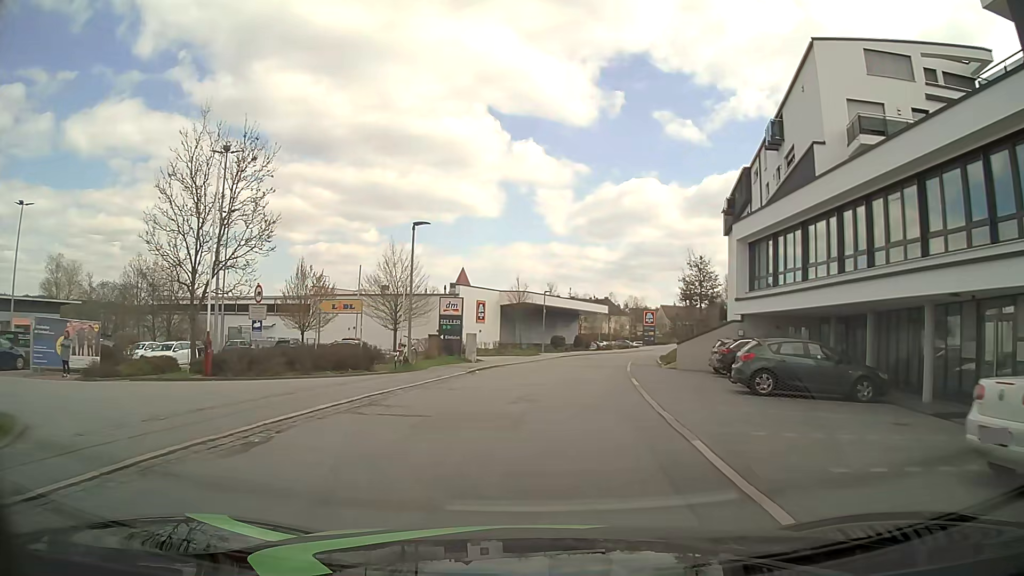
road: residential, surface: asphalt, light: Day
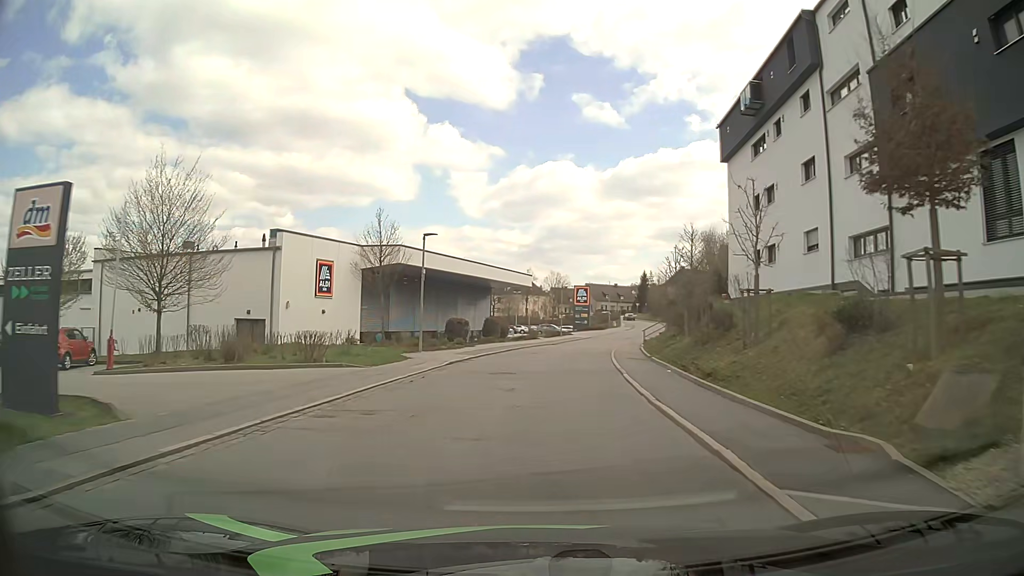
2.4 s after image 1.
(+1.8, +26.1) m; +8°
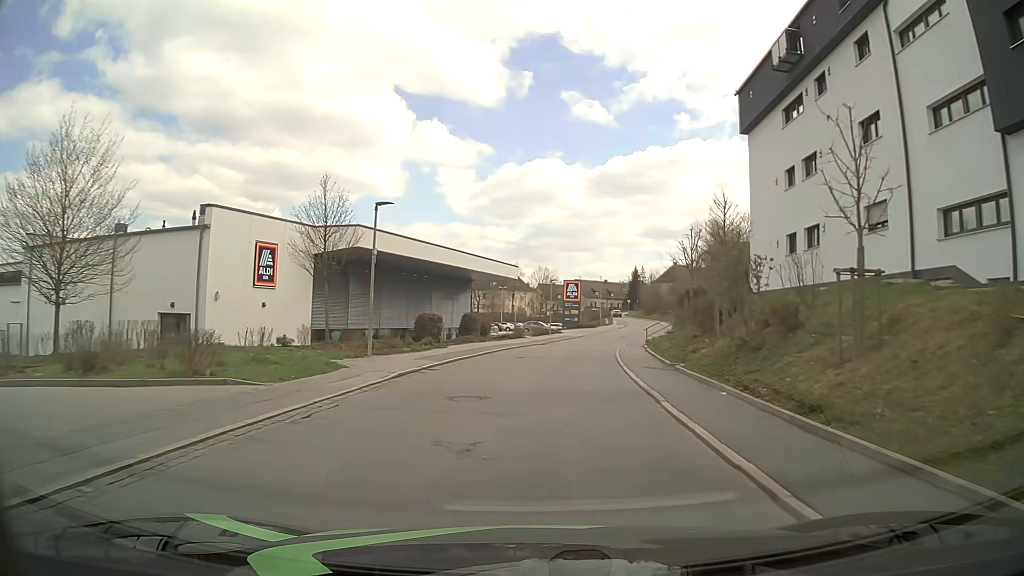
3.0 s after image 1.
(0.0, +6.9) m; +1°
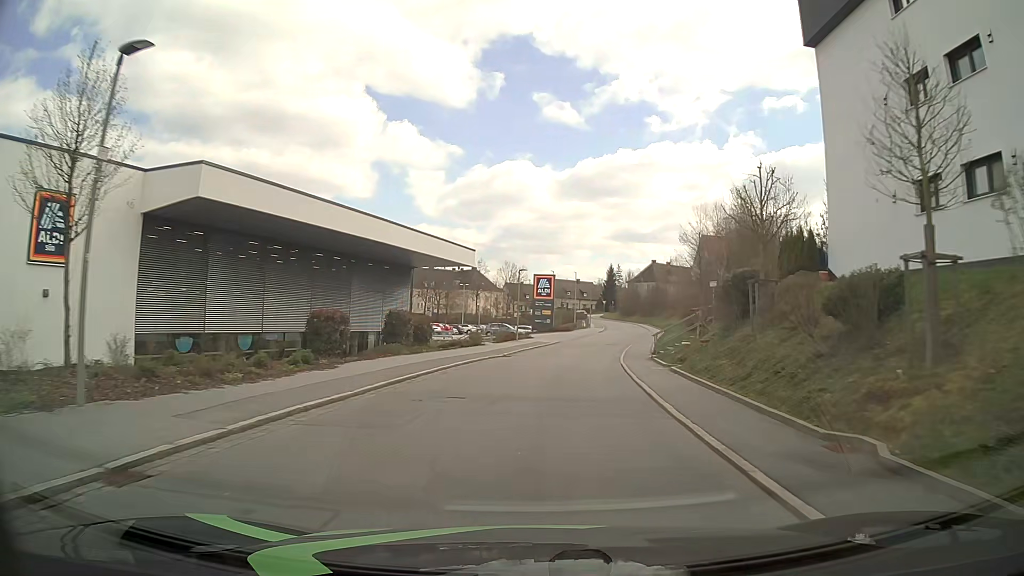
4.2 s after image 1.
(+0.4, +13.8) m; +3°
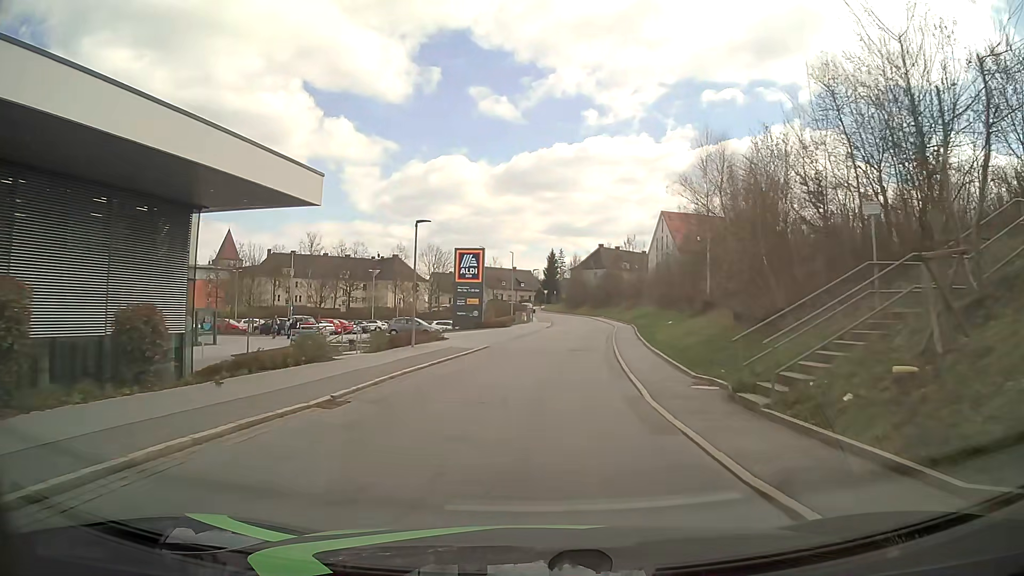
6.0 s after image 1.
(+0.9, +20.7) m; +6°
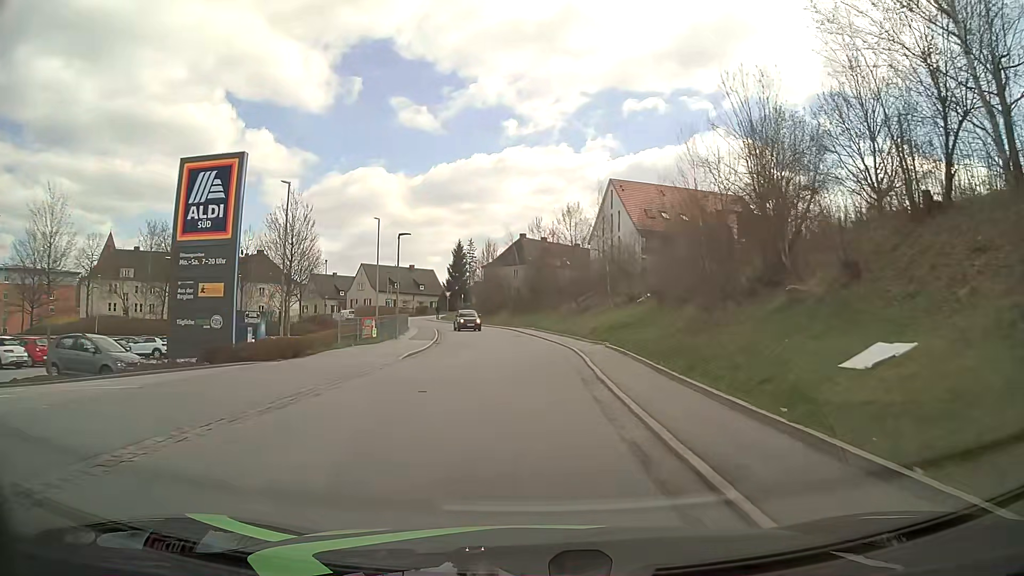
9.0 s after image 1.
(+2.3, +32.5) m; +7°
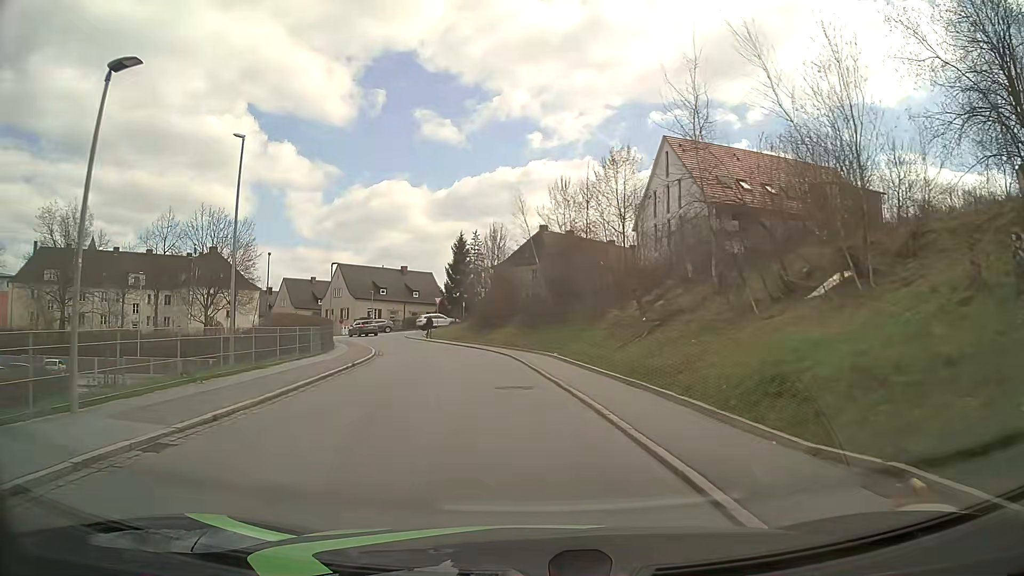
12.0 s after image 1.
(+0.2, +24.0) m; -1°
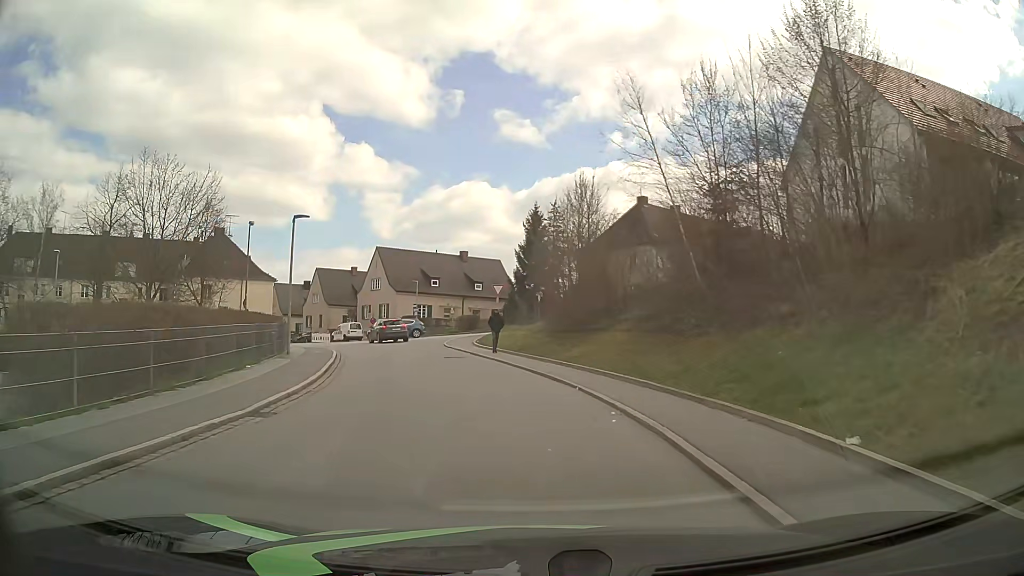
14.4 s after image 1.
(-1.6, +20.1) m; -7°
